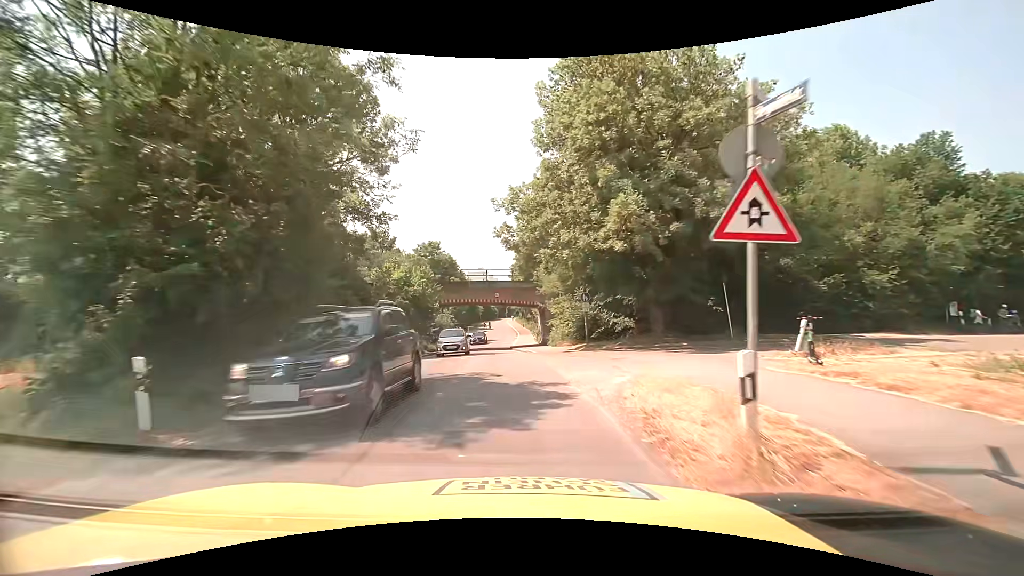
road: unclassified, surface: asphalt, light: Day
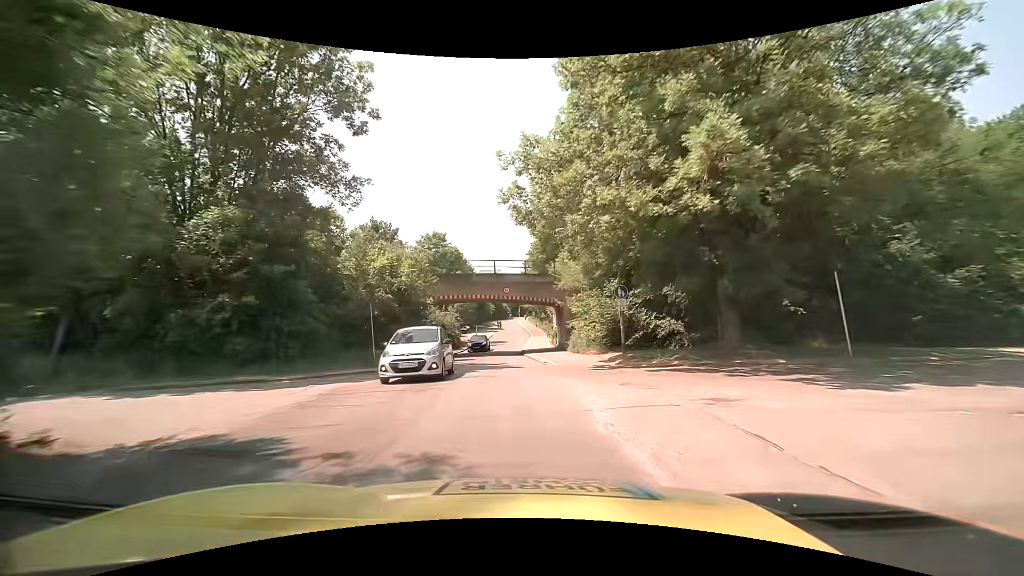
(-0.1, +7.3) m; -1°
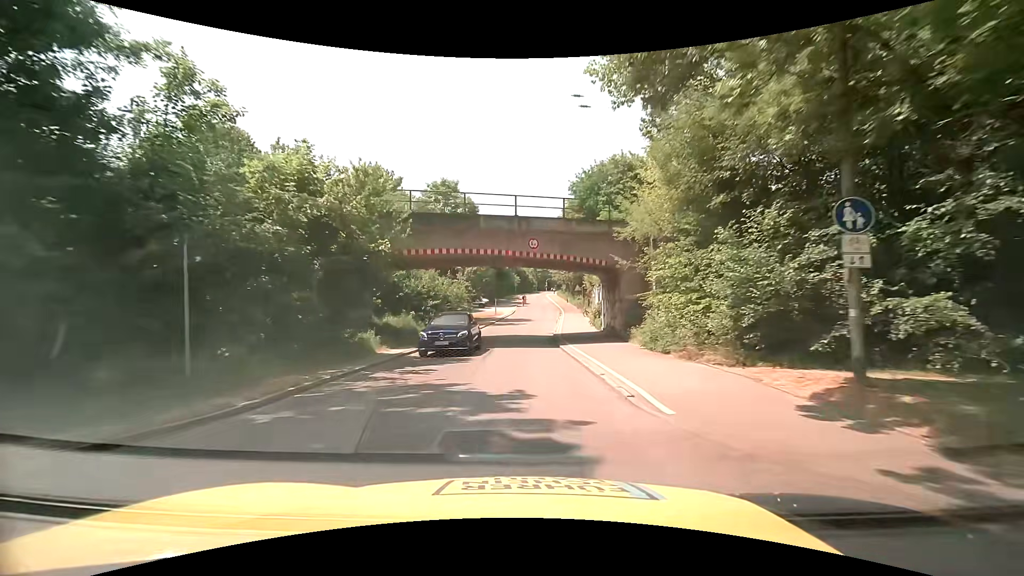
(-0.4, +14.2) m; -3°
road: residential
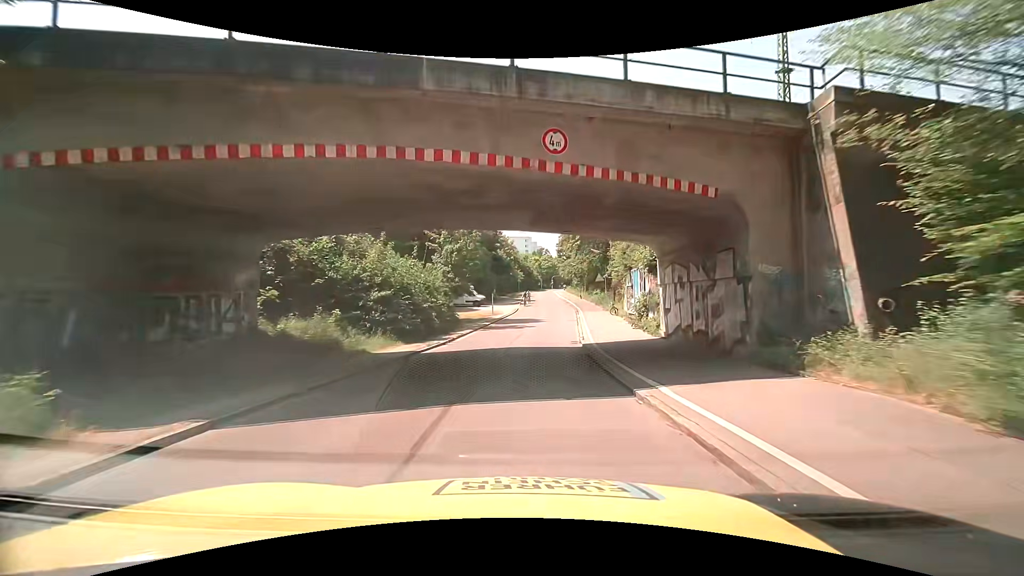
(-0.3, +14.6) m; -1°
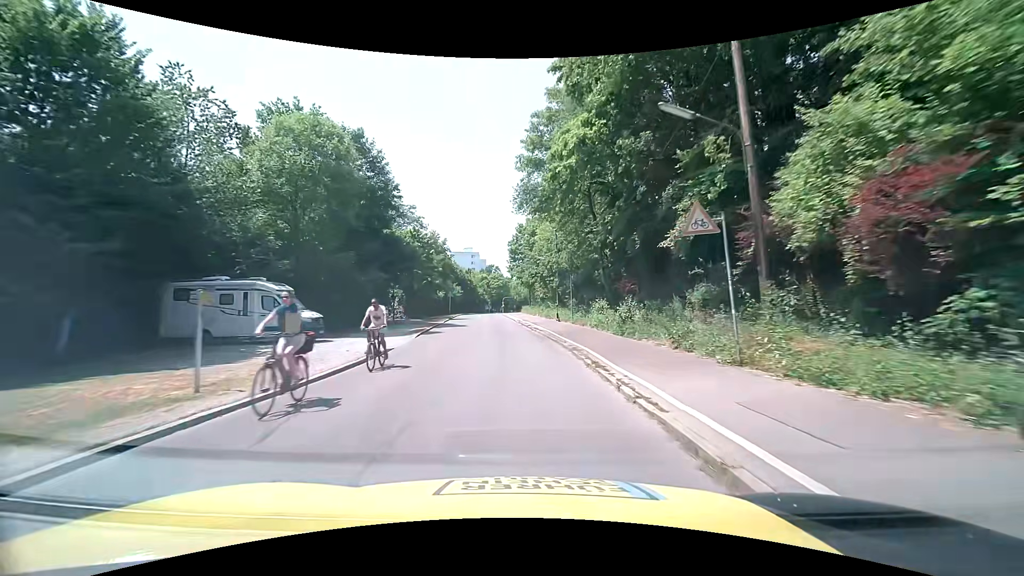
(+2.0, +37.7) m; +6°
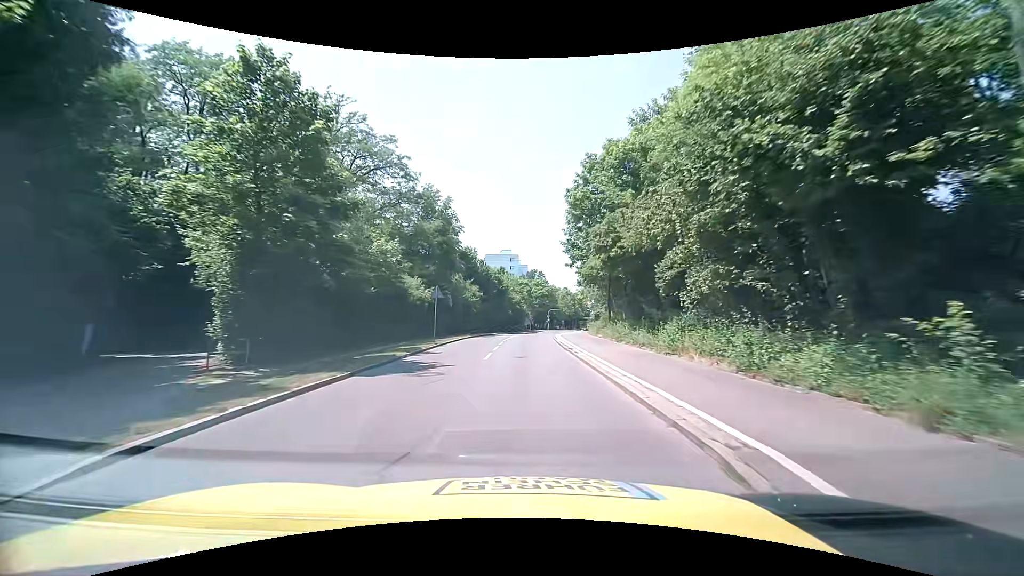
(-1.9, +37.7) m; -5°
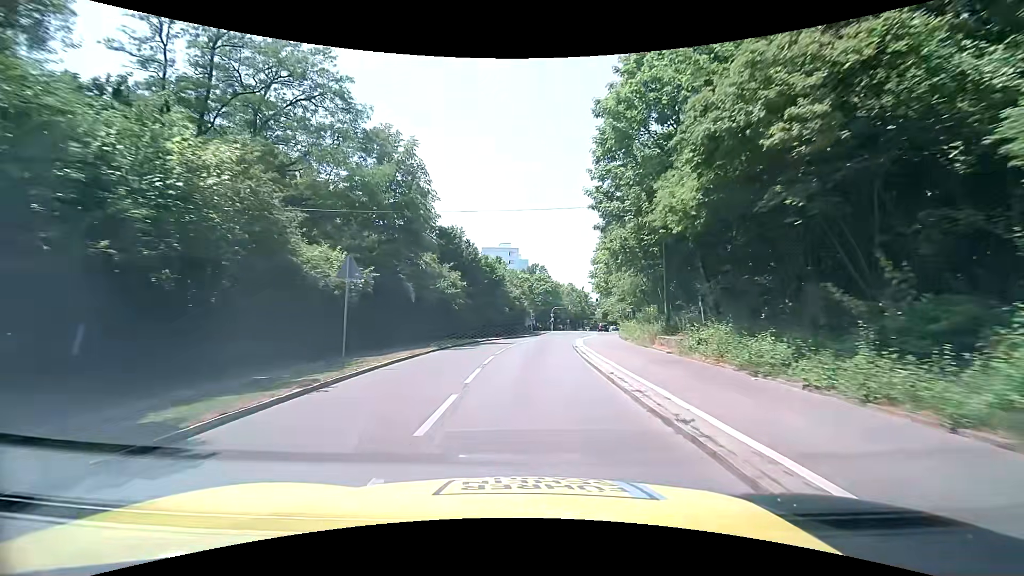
(0.0, +14.9) m; 0°
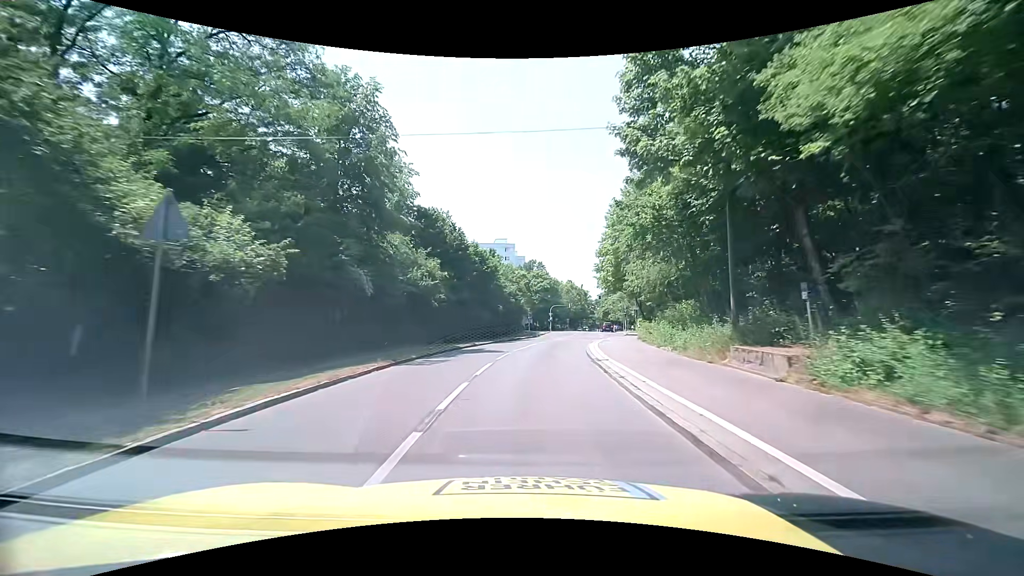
(0.0, +7.4) m; 0°
(0, +10) (+1, +20) (+2, +30) (+4, +40) (+6, +49) (+9, +59) (+11, +69) (+13, +79) (+15, +88) (+23, +93) m
